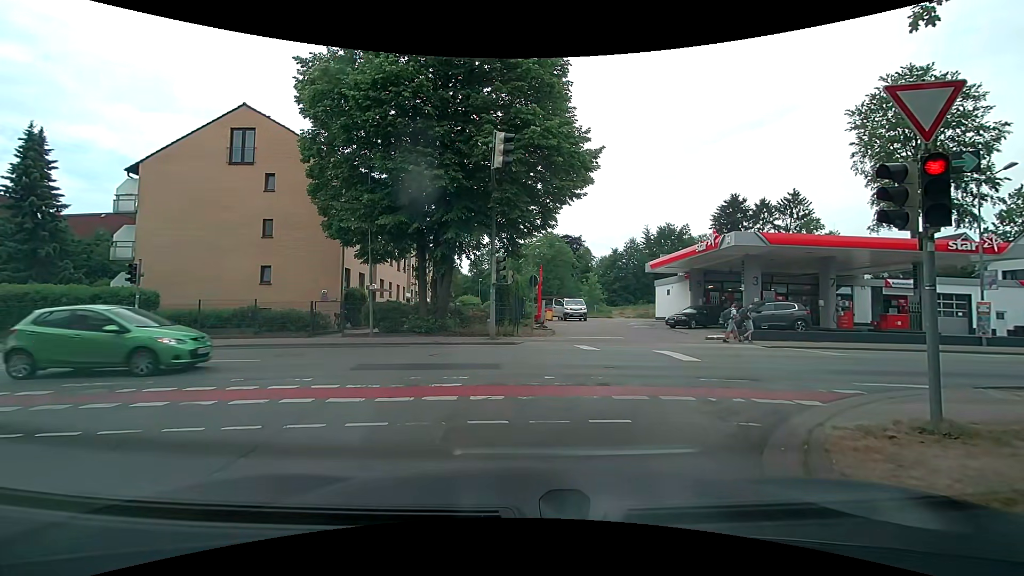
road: residential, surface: asphalt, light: Day
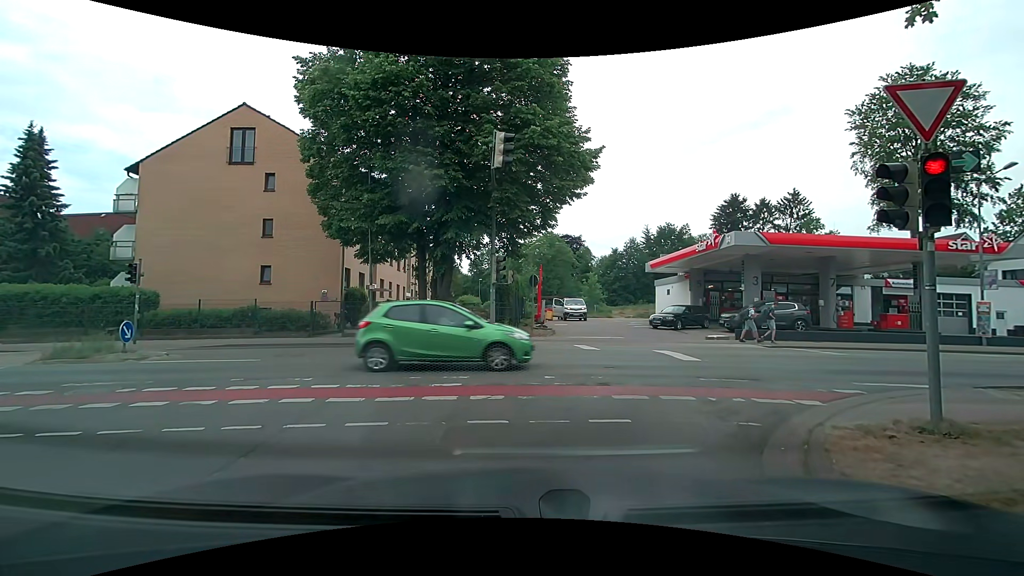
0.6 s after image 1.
(0.0, 0.0) m; 0°
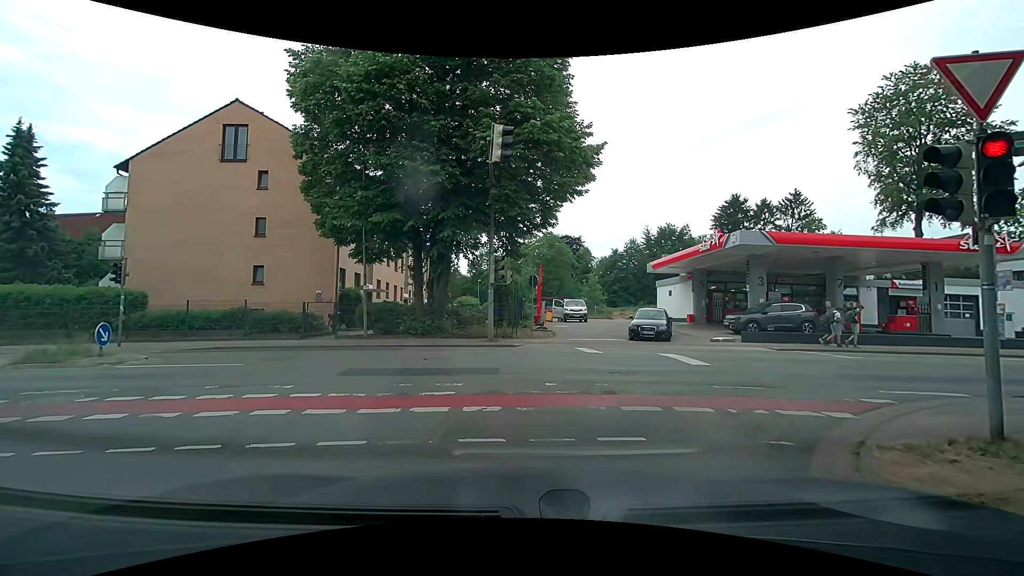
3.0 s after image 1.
(0.0, +0.7) m; 0°
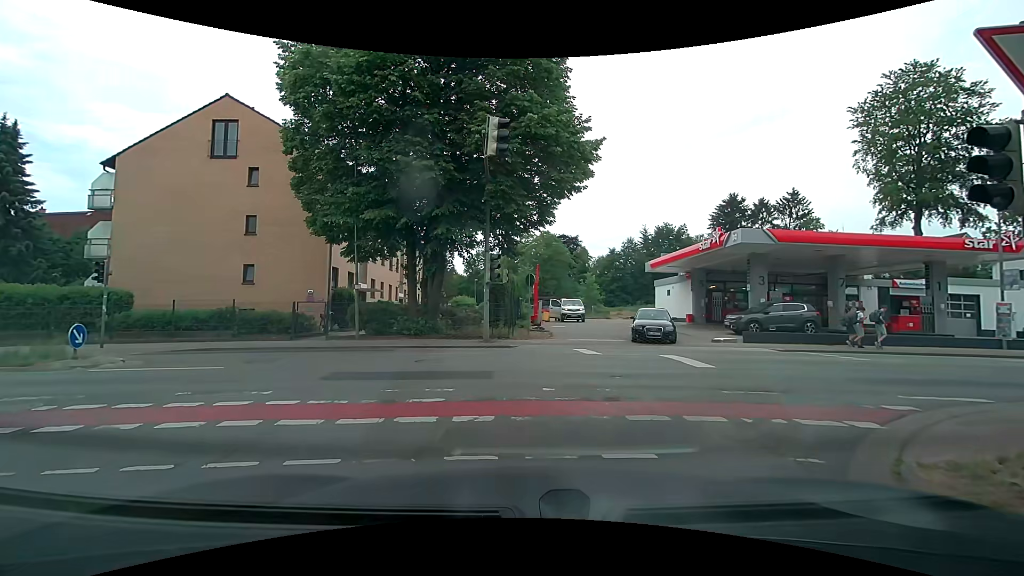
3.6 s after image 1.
(0.0, +0.6) m; 0°
